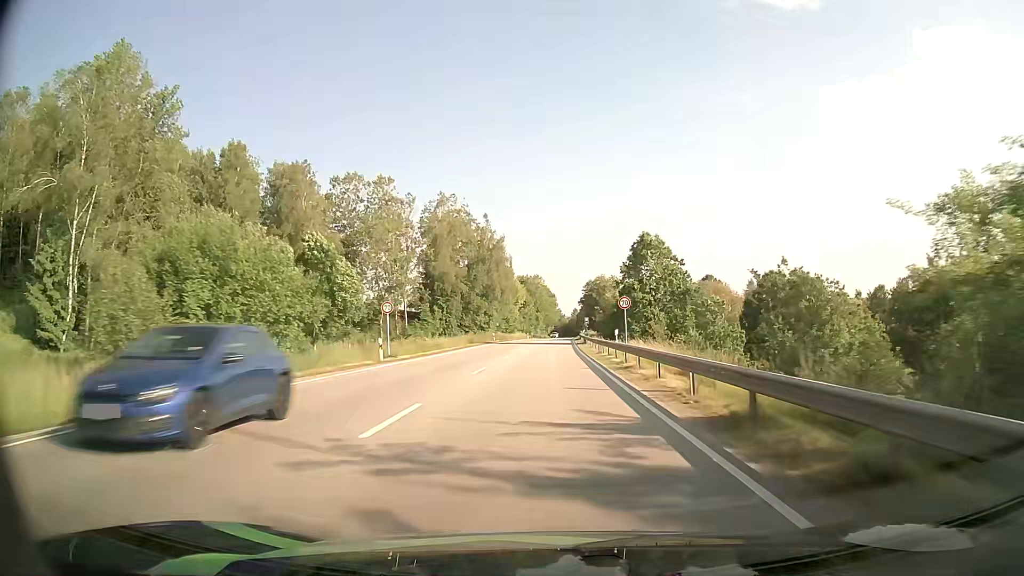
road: primary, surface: asphalt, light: Day
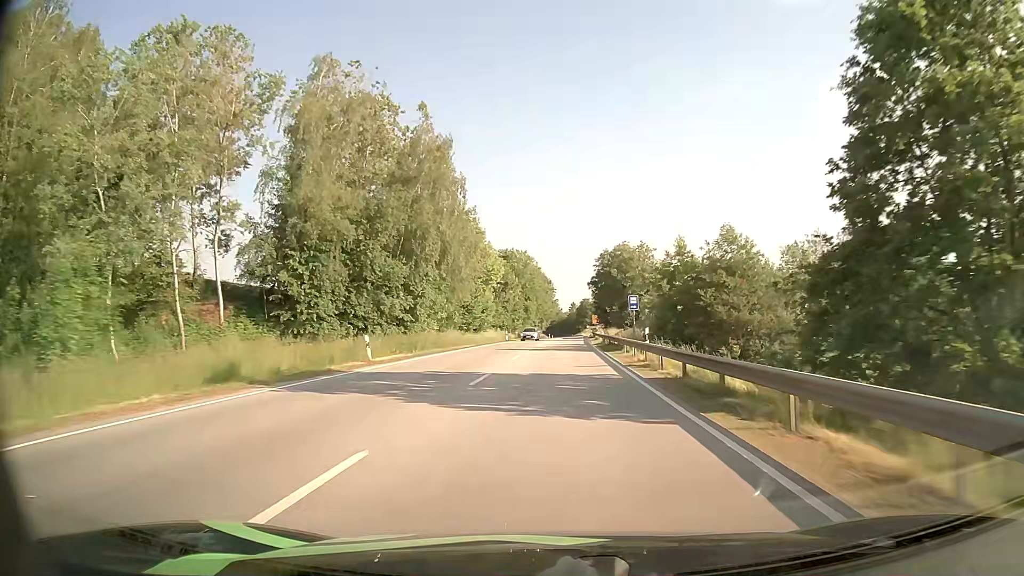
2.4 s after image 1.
(+0.2, +52.6) m; 0°
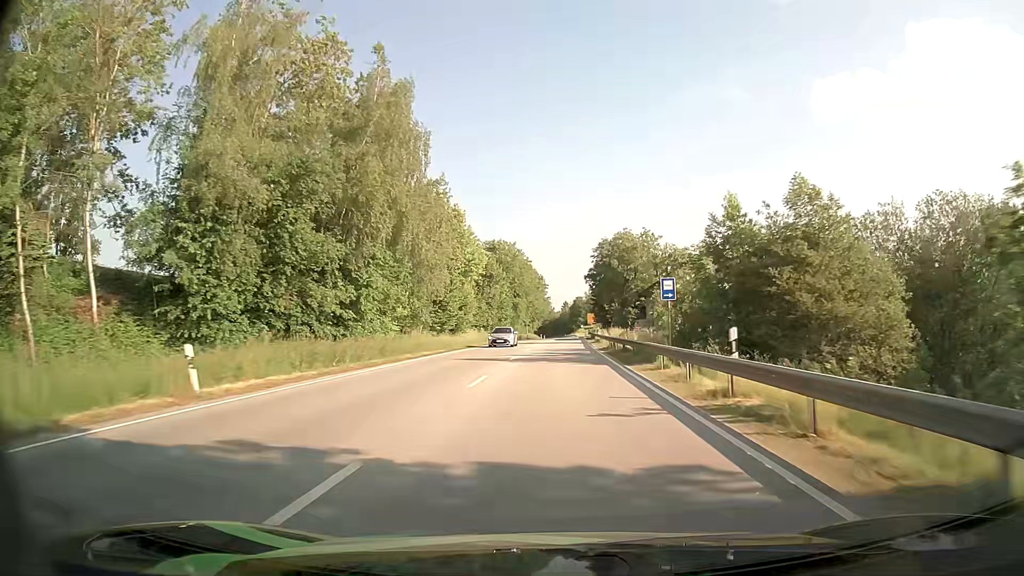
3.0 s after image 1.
(+0.1, +12.6) m; +1°
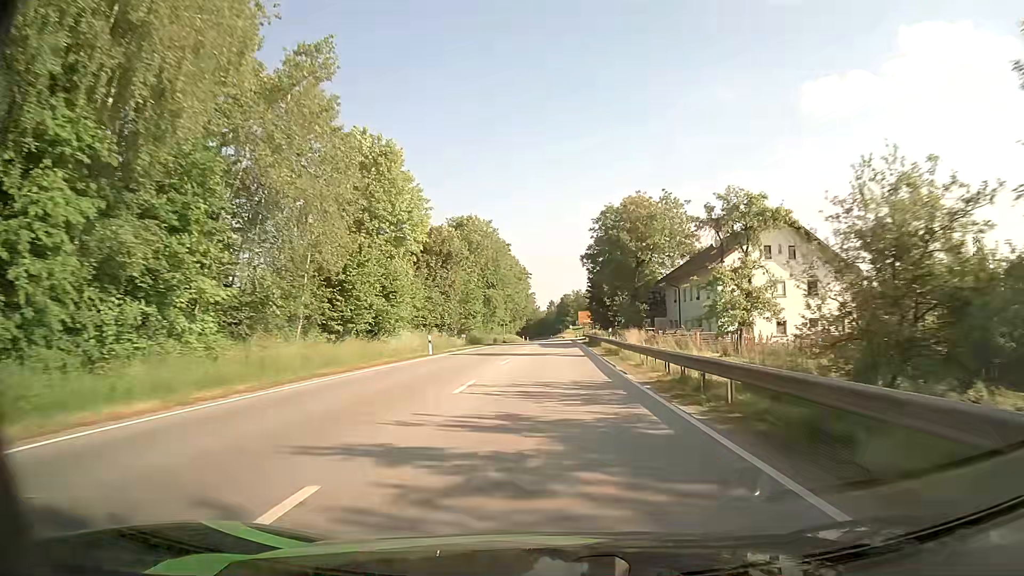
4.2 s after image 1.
(+0.3, +24.9) m; +1°
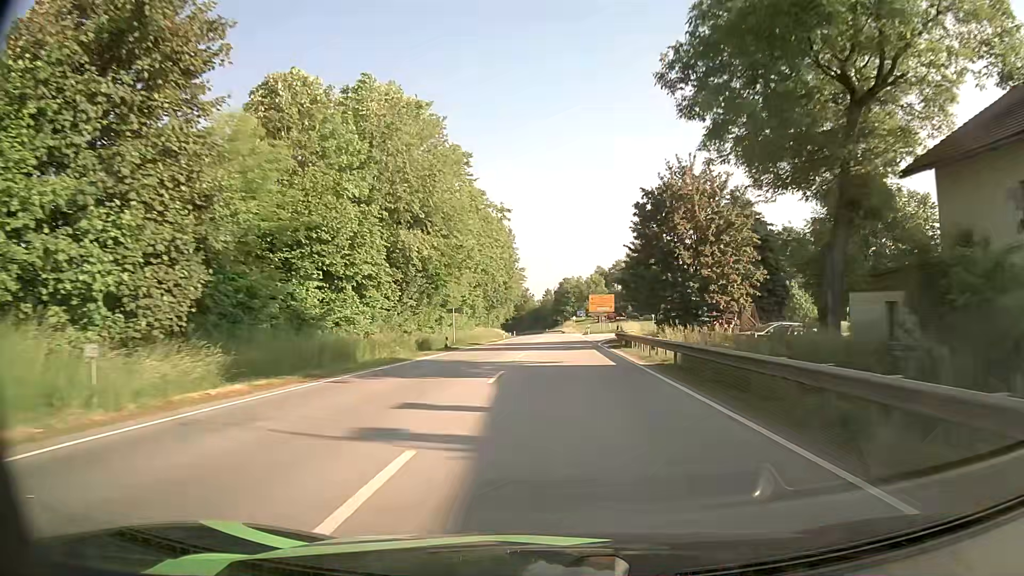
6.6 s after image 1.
(0.0, +46.3) m; 0°
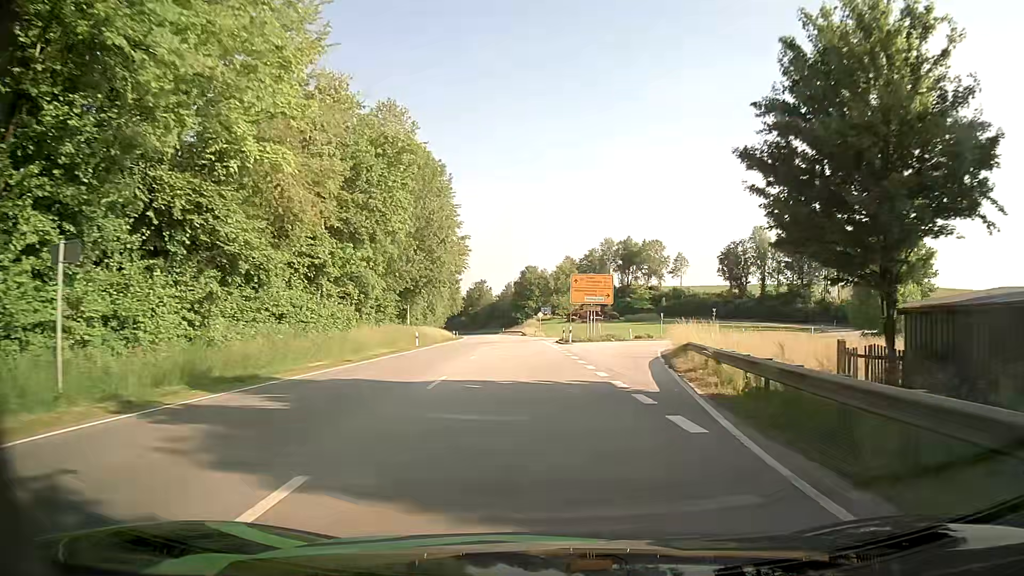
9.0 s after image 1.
(+0.5, +36.7) m; +2°
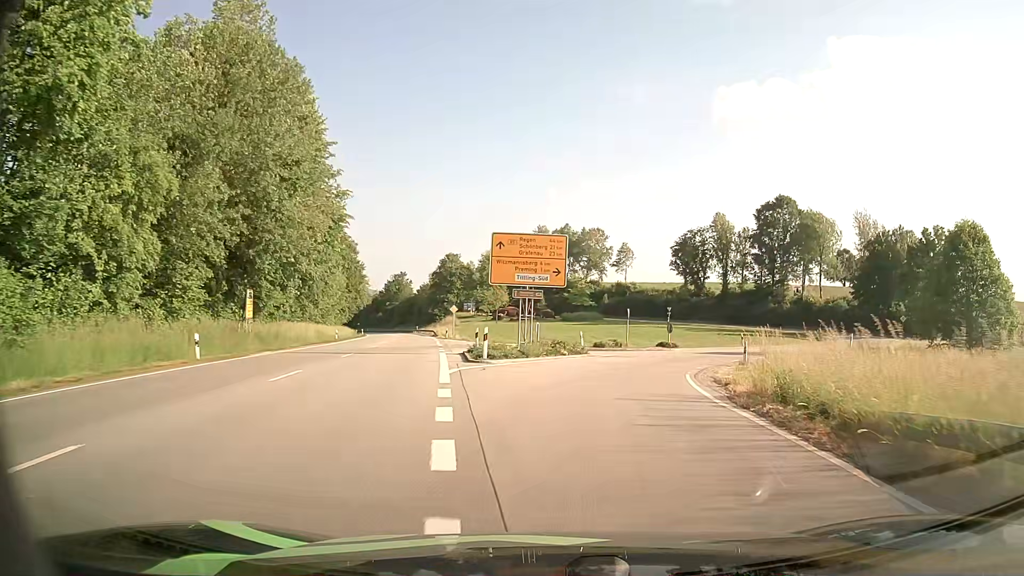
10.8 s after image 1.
(+1.3, +22.6) m; +7°
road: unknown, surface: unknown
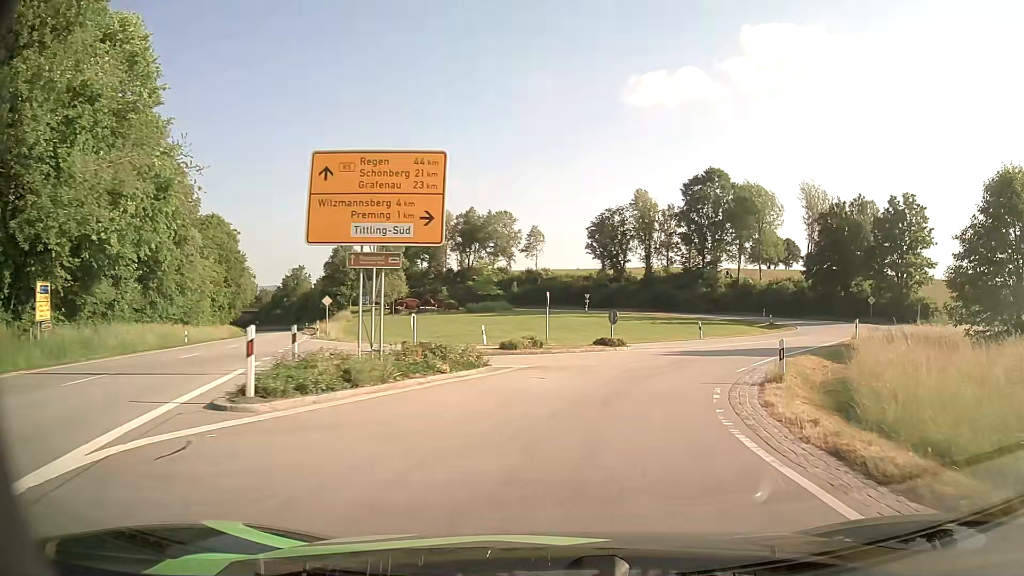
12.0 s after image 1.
(+0.8, +13.1) m; +7°
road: tertiary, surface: asphalt
